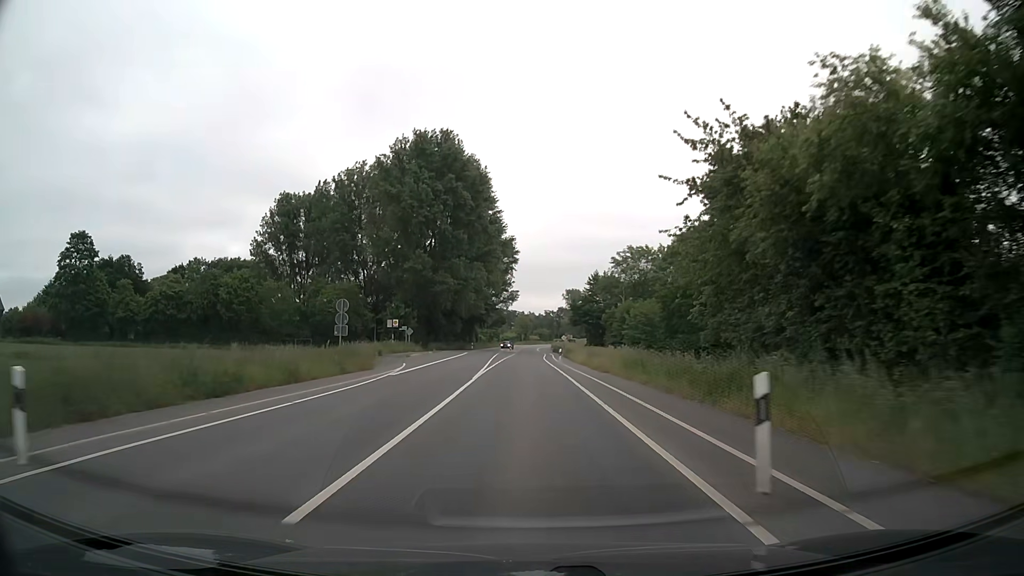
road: secondary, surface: asphalt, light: Day
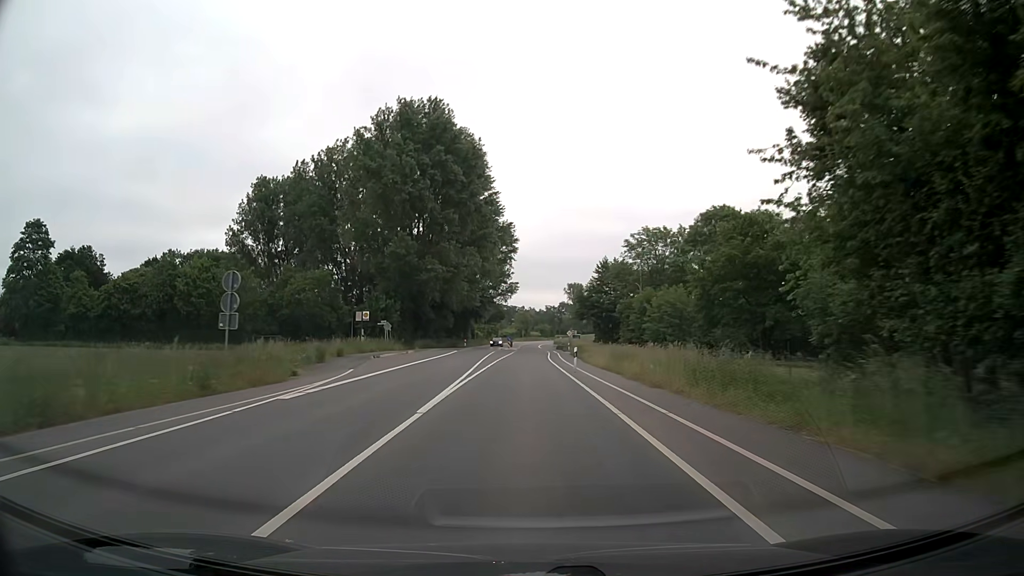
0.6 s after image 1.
(0.0, +12.7) m; 0°
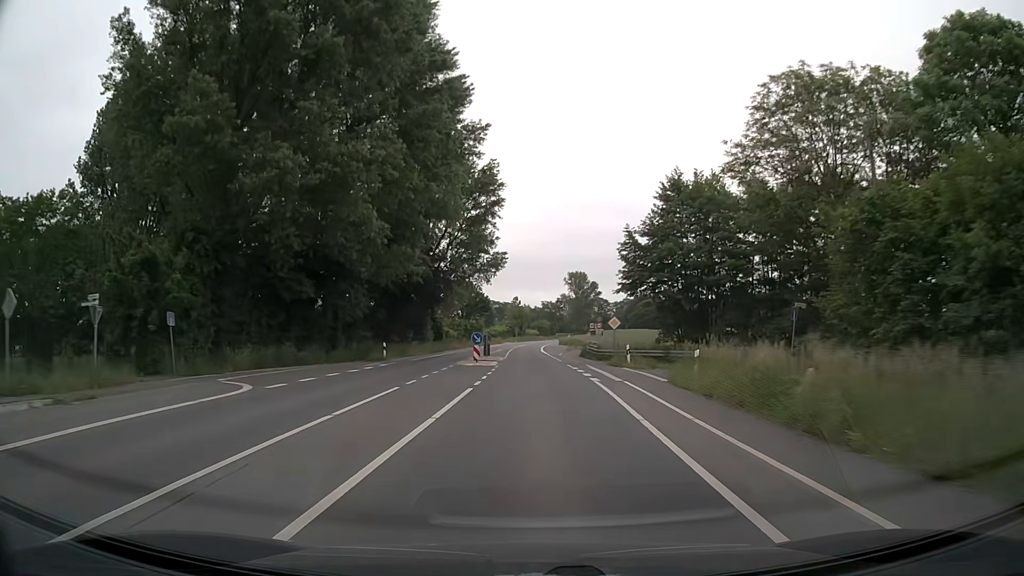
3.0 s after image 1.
(+0.1, +50.9) m; +1°
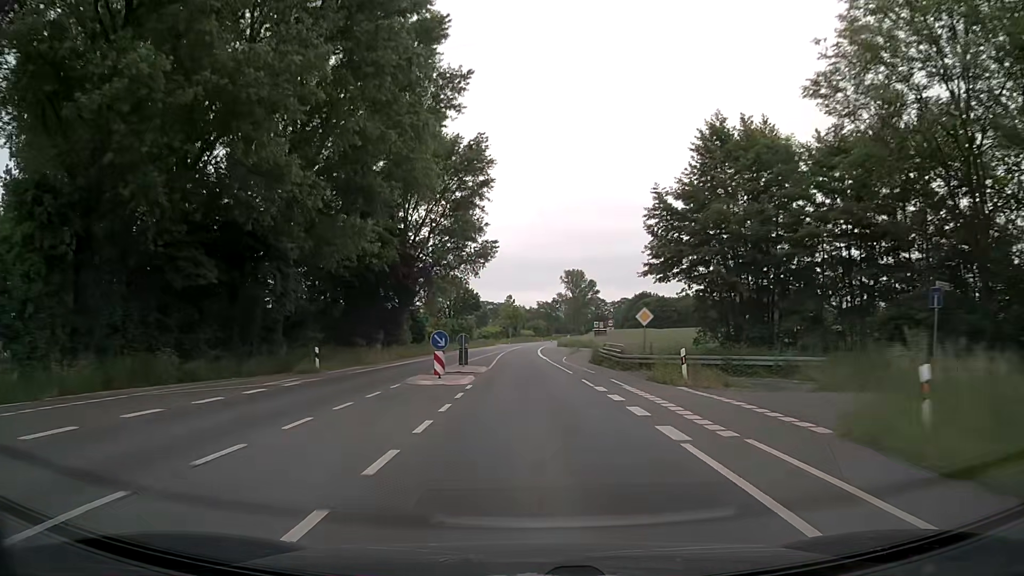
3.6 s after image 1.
(0.0, +12.7) m; 0°
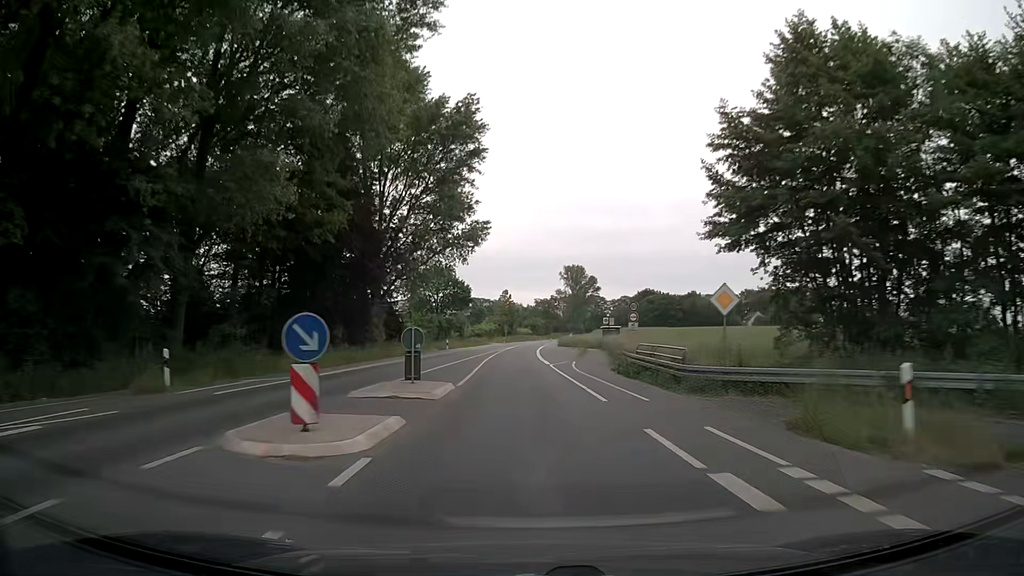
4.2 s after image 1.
(0.0, +12.7) m; 0°
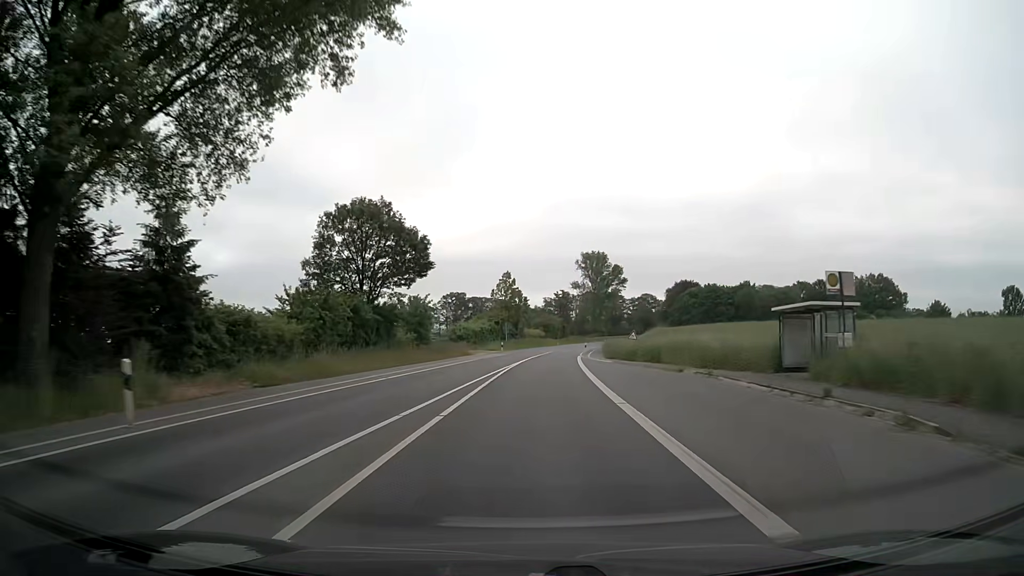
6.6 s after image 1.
(-0.9, +50.9) m; -1°
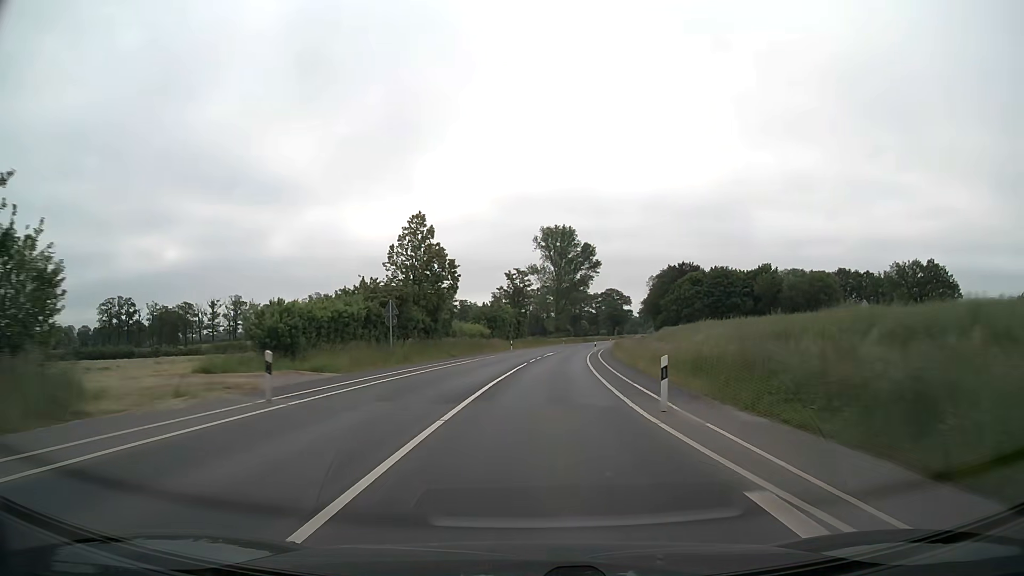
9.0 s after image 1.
(+1.8, +50.7) m; +4°
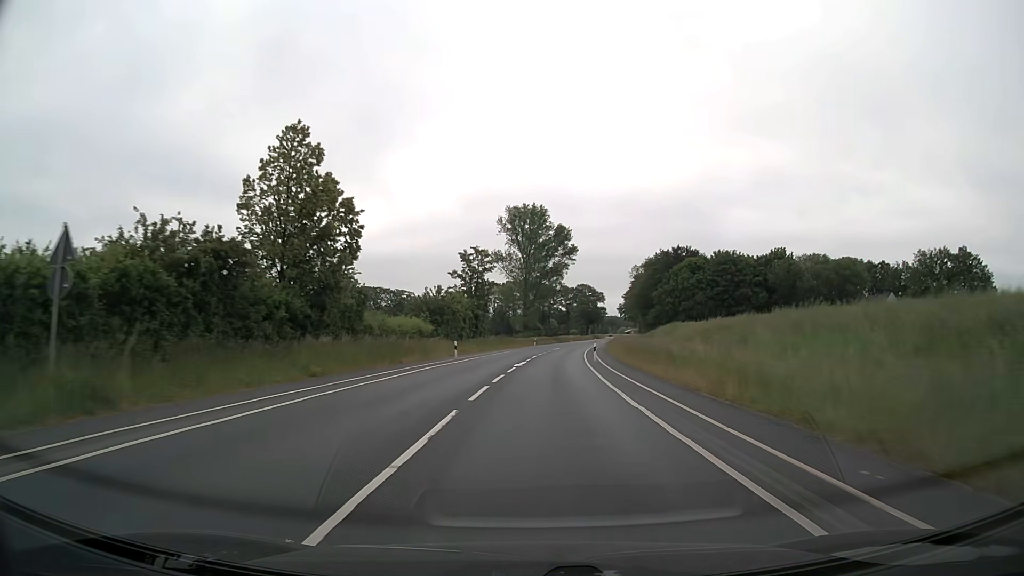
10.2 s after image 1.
(+0.6, +25.3) m; +3°
(0, +10) (0, +20) (+1, +30) (+2, +40) (+2, +50) (+3, +60) (+4, +70) (+6, +80) (+7, +90) (+8, +100) m
